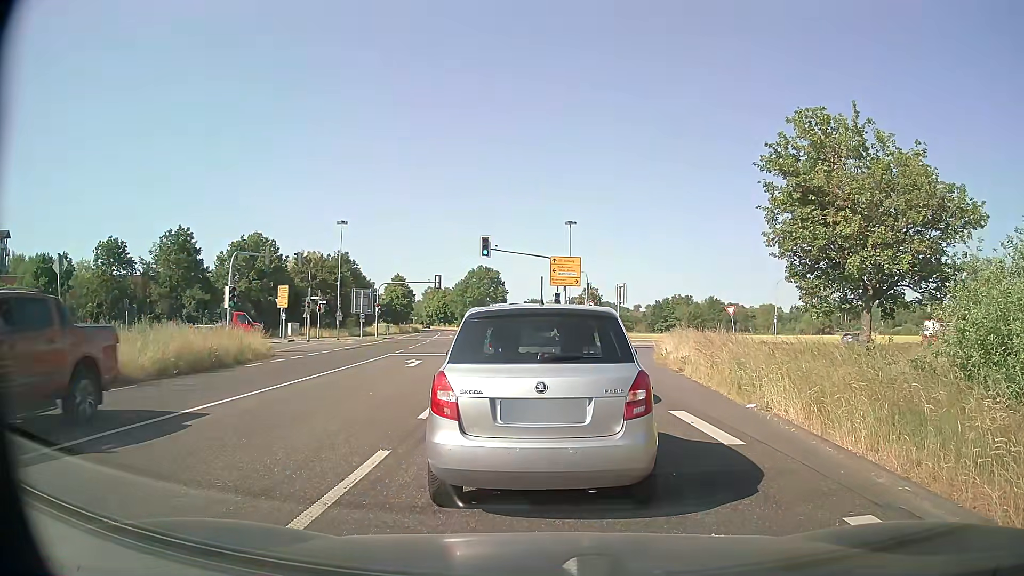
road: primary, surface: asphalt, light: Day
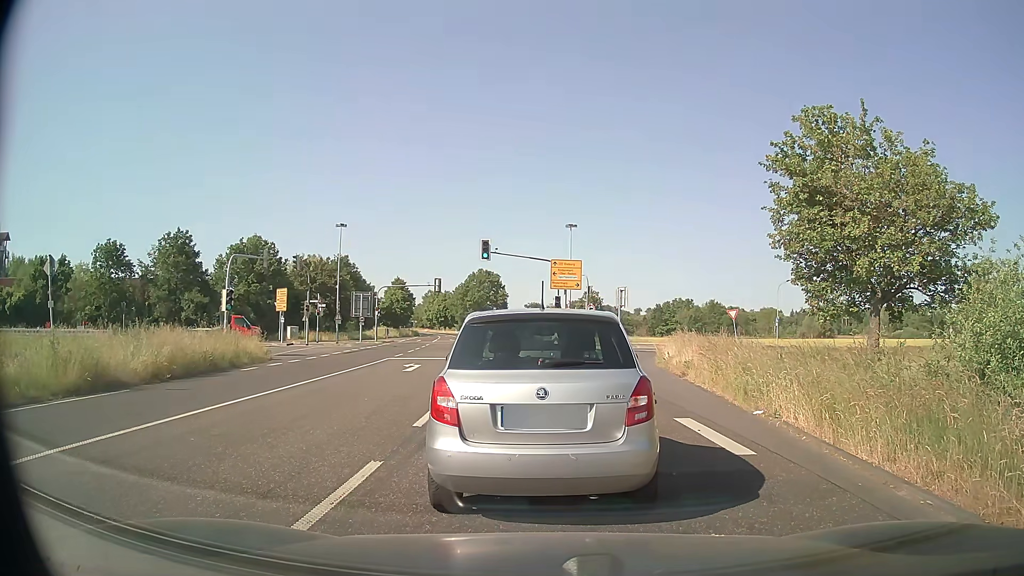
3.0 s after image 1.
(0.0, +0.4) m; 0°
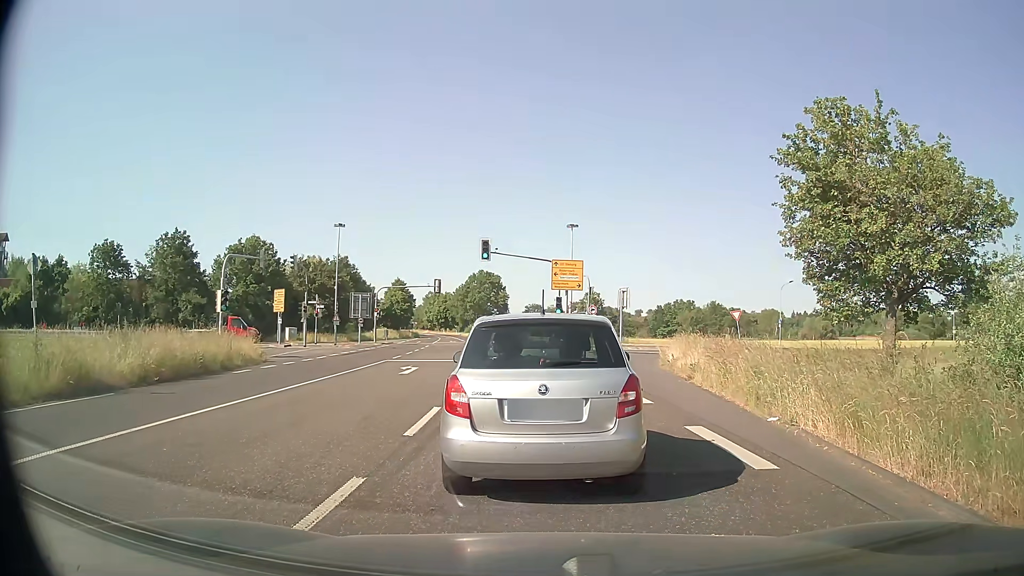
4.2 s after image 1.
(0.0, +0.8) m; 0°
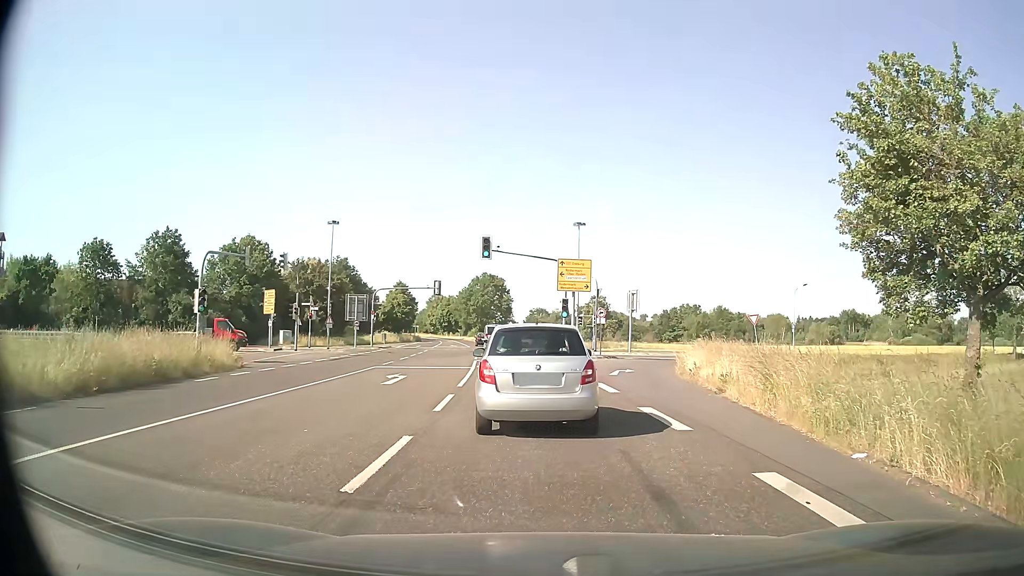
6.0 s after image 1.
(0.0, +3.3) m; +1°
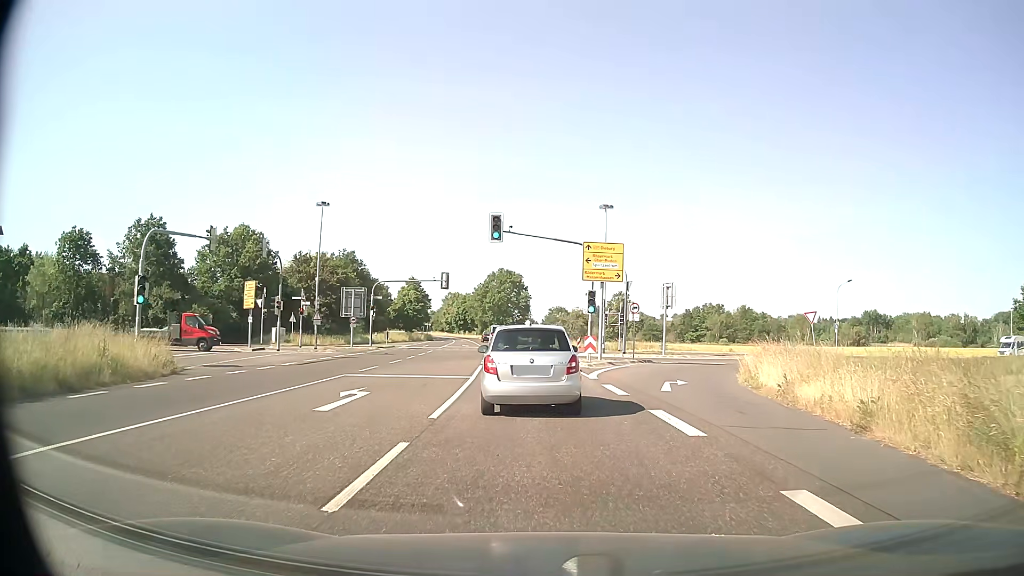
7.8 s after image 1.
(-0.2, +7.3) m; -2°
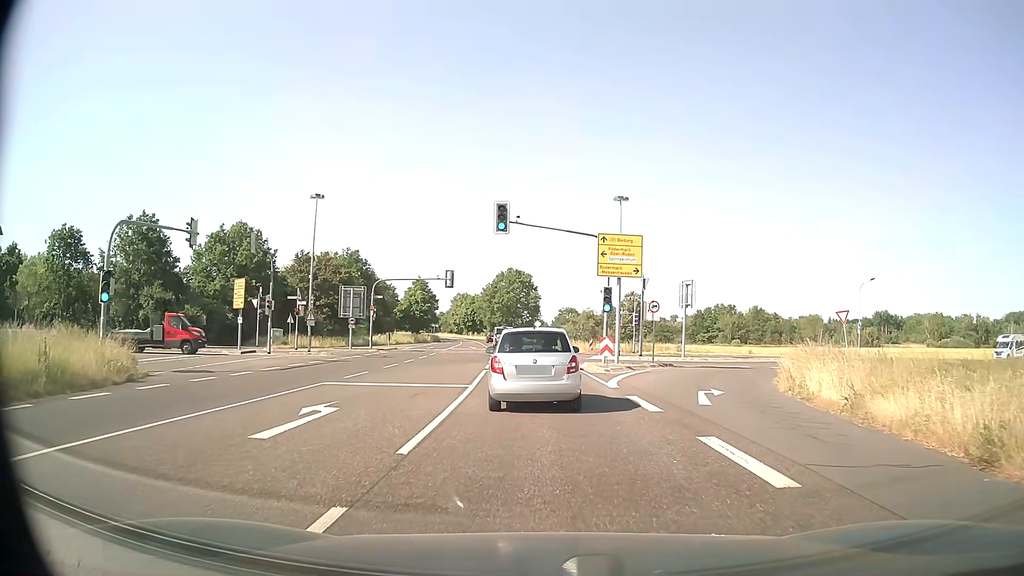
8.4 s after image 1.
(0.0, +3.2) m; -1°
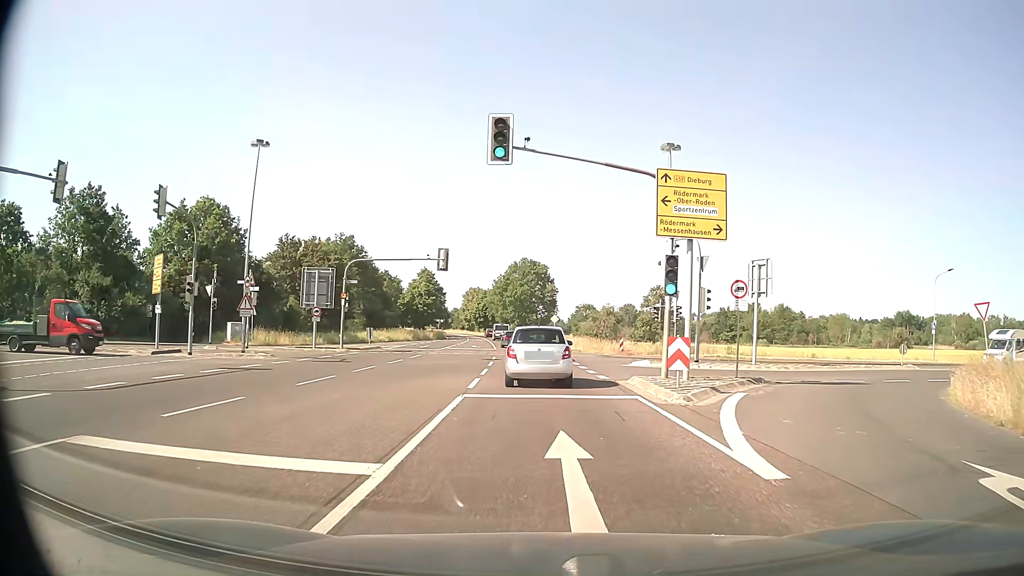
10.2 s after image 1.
(-0.2, +11.9) m; -1°
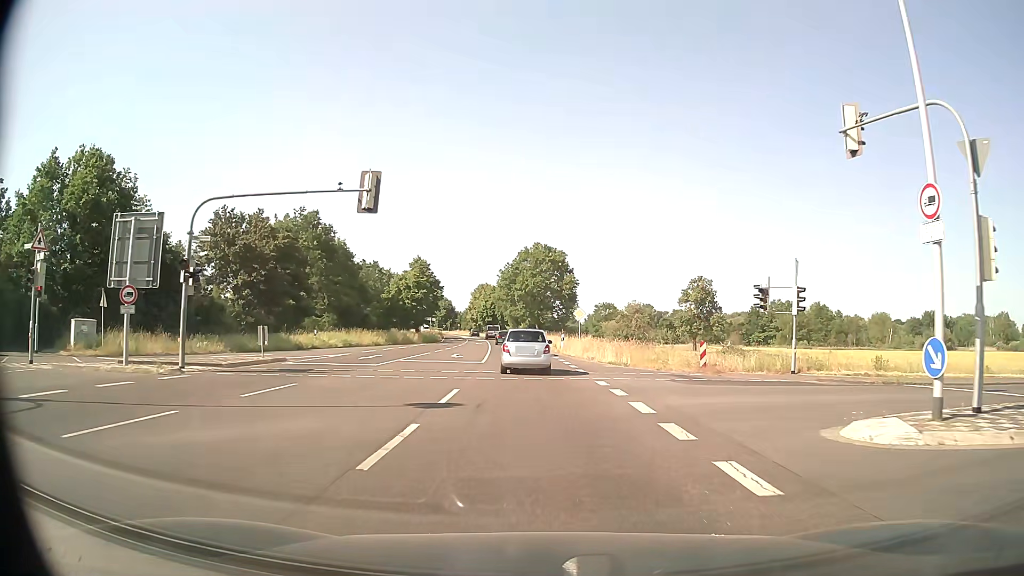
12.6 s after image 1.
(-0.2, +21.0) m; -2°
(0, +10) (0, +20) (0, +30) (-1, +40) (-1, +50) (-2, +60) (-3, +70) (-4, +80) (-5, +90) (-6, +100) m
